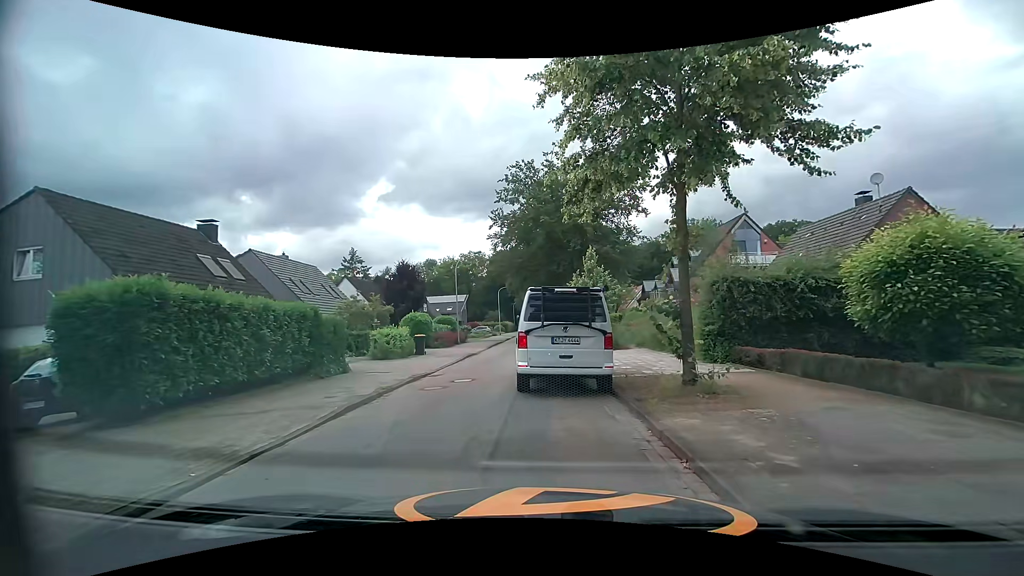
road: residential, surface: asphalt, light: Day
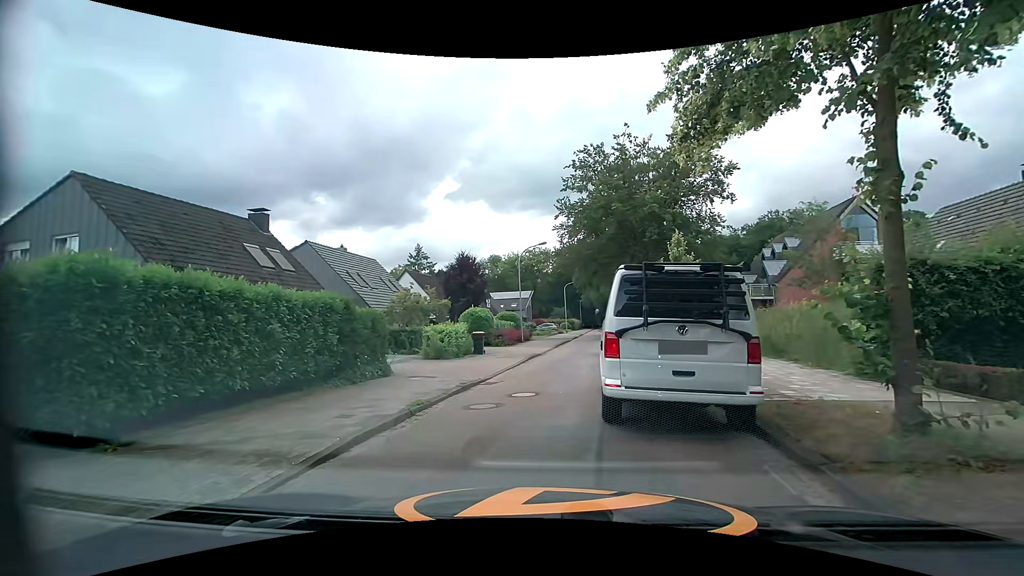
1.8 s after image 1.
(-0.3, +3.2) m; -10°
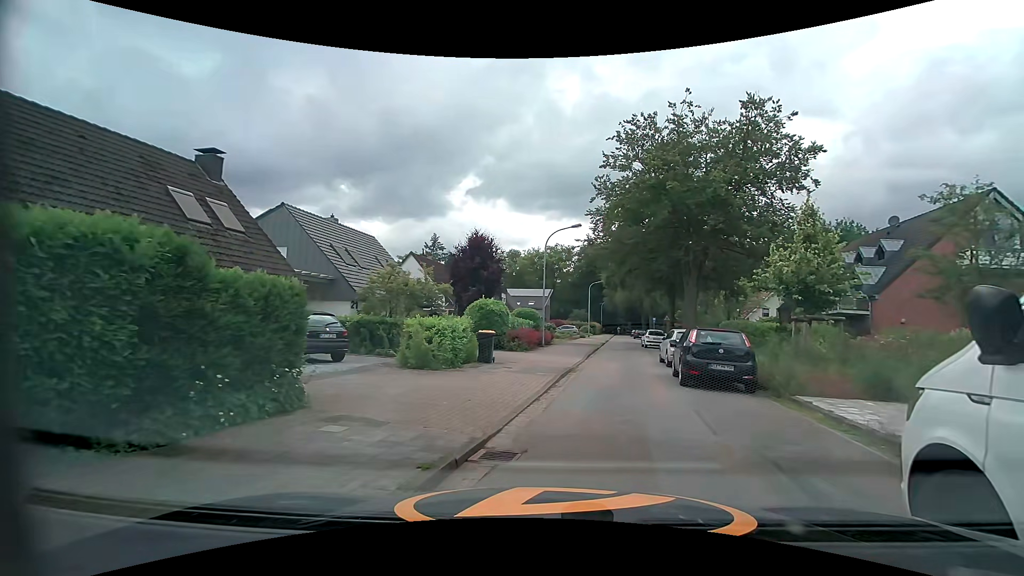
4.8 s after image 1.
(-0.9, +7.4) m; -2°
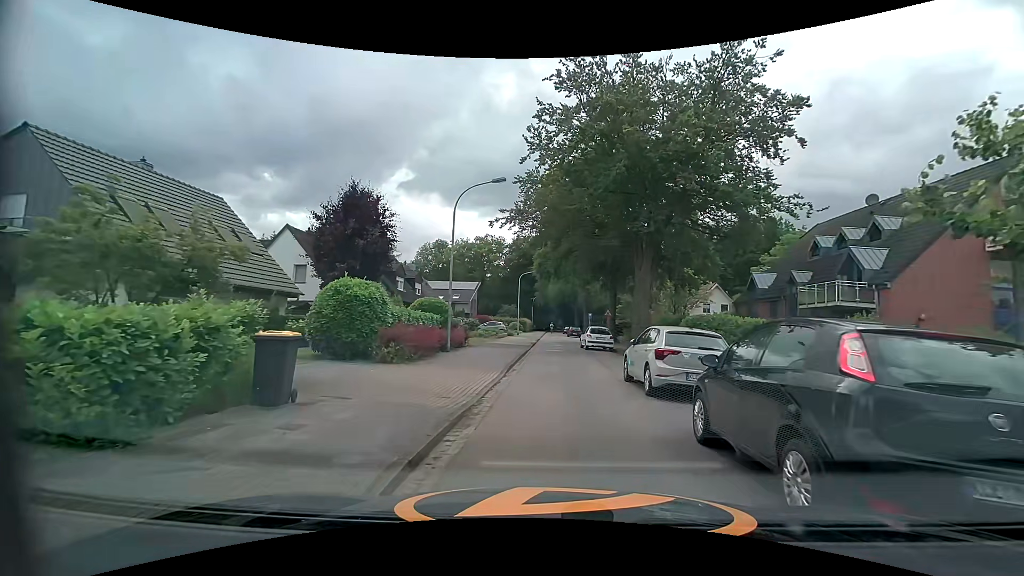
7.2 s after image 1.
(+0.8, +9.5) m; +6°
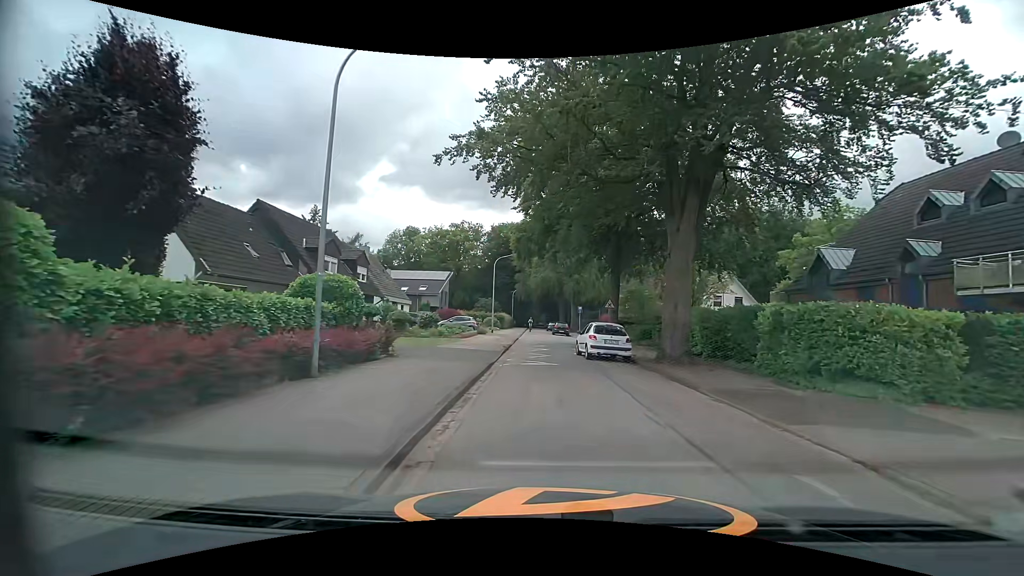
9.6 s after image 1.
(+0.2, +11.1) m; +1°
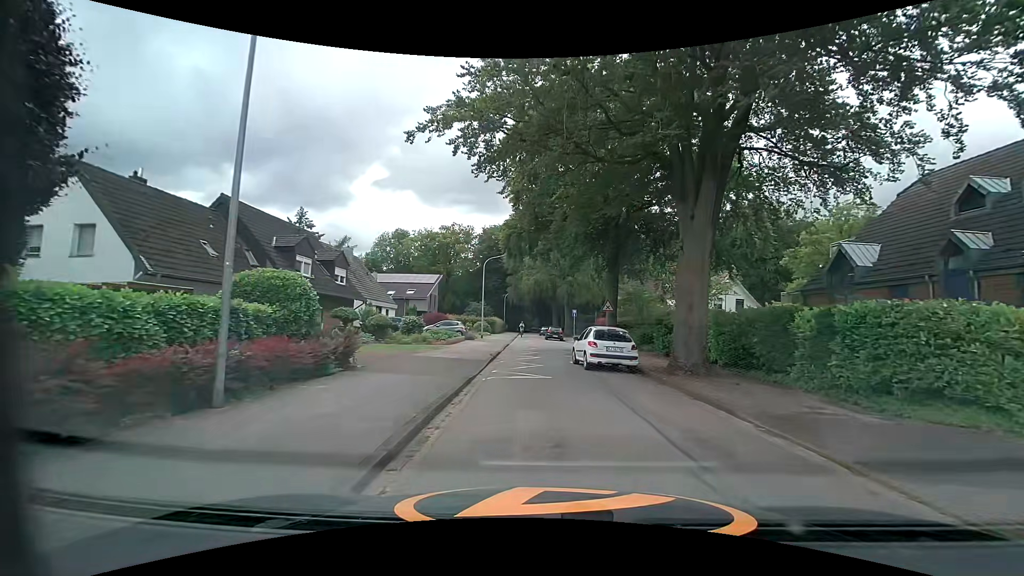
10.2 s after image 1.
(+0.1, +2.7) m; +2°
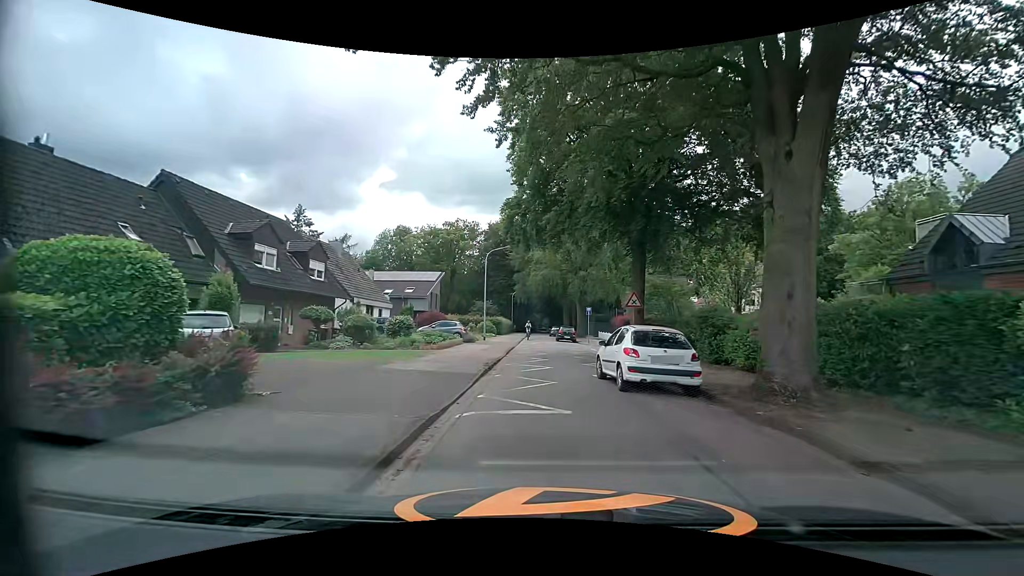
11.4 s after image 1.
(-0.1, +5.4) m; -1°
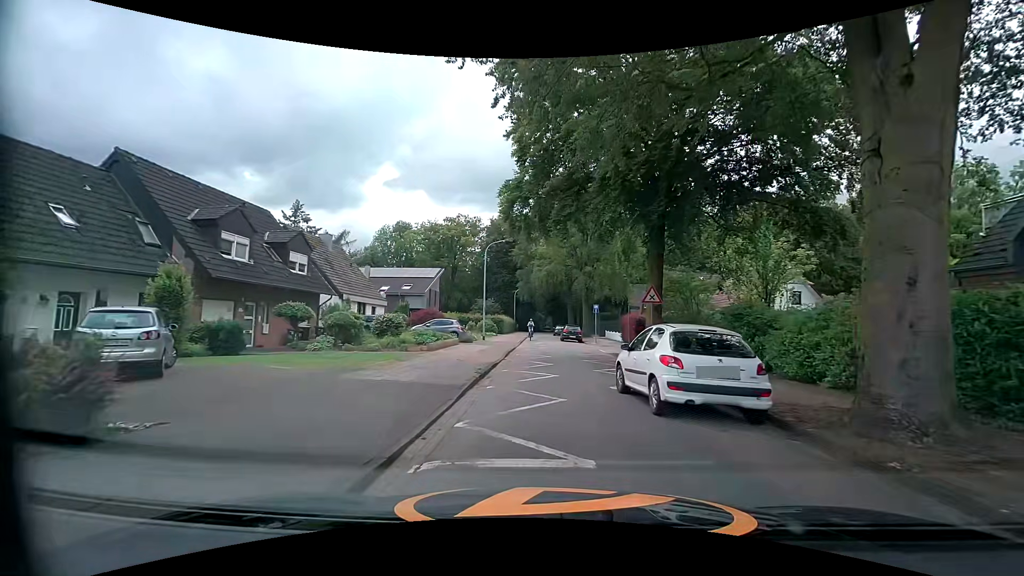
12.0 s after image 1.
(-0.1, +2.9) m; 0°
